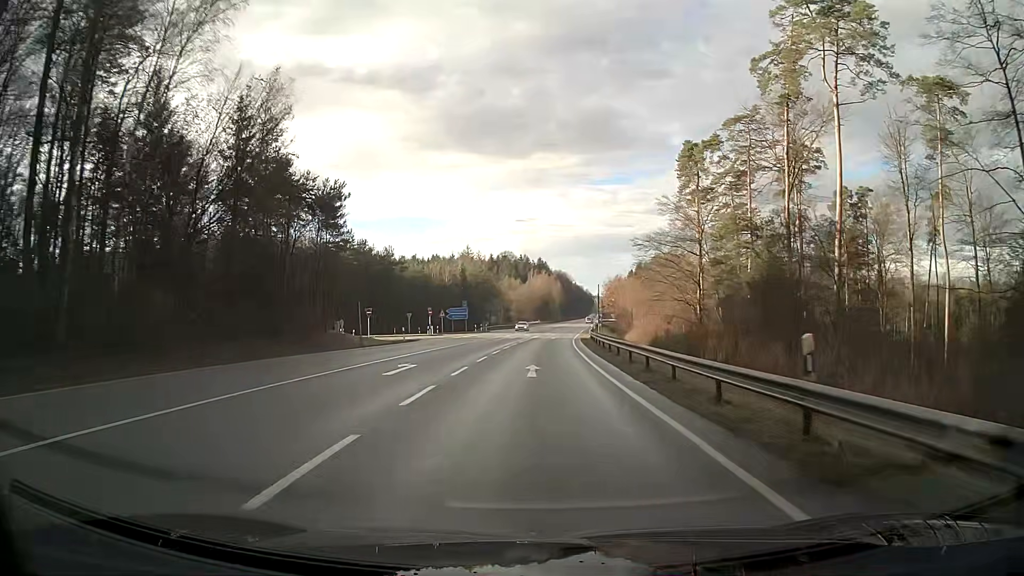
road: secondary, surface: asphalt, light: Day
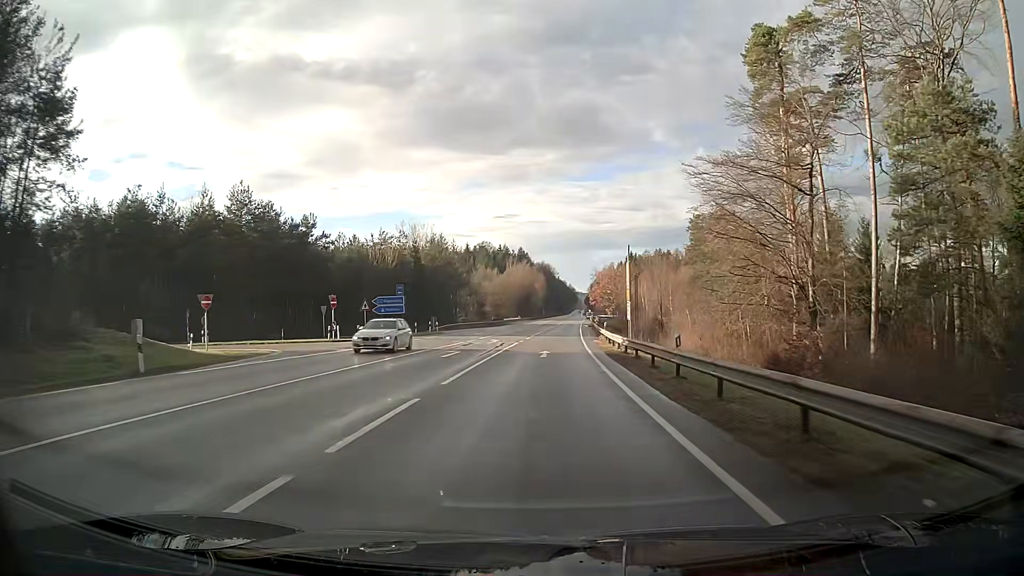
(+0.4, +32.5) m; +1°
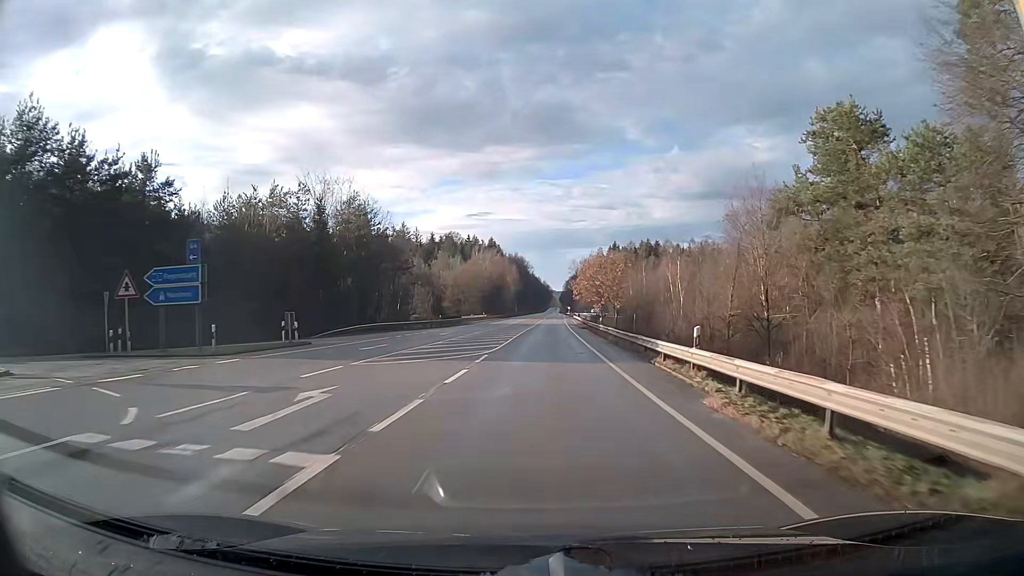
(+0.6, +32.4) m; +2°
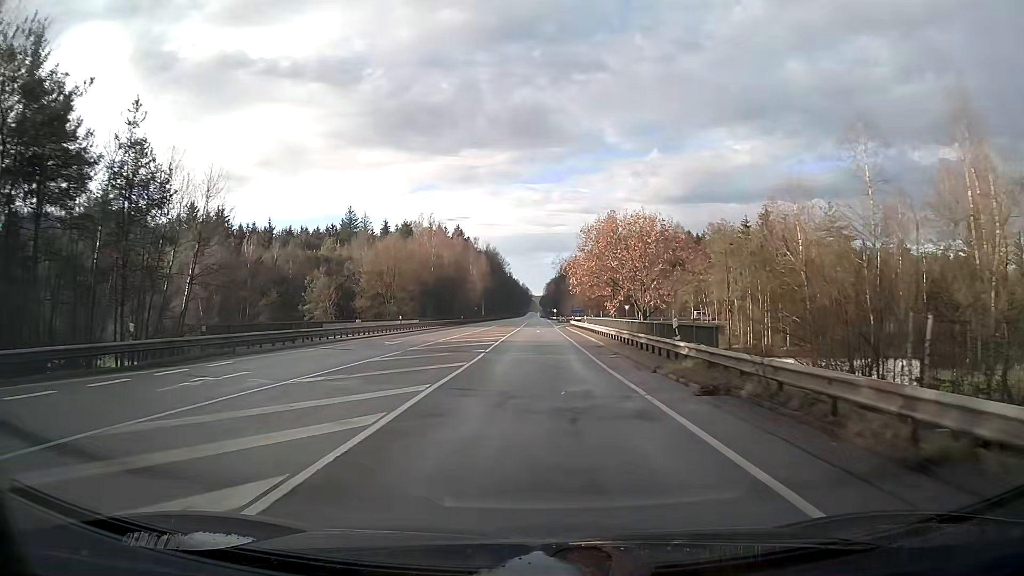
(+1.0, +53.8) m; +2°
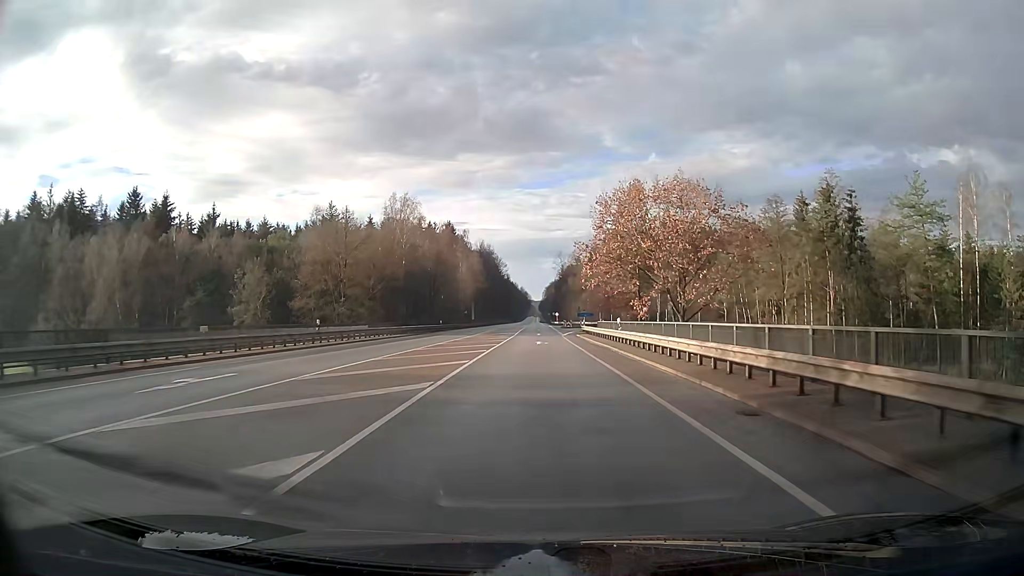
(0.0, +21.5) m; 0°
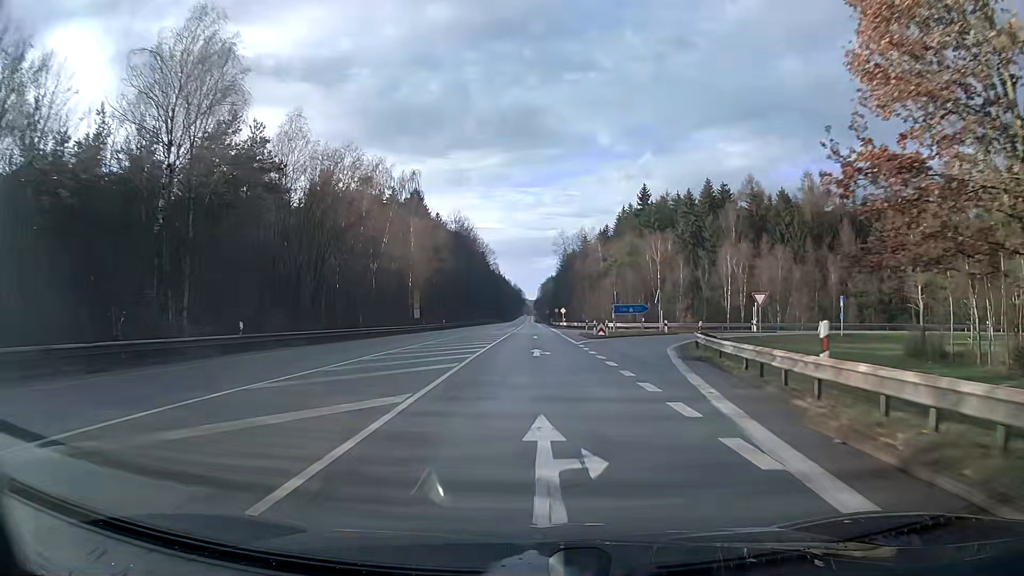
(+0.2, +53.5) m; 0°
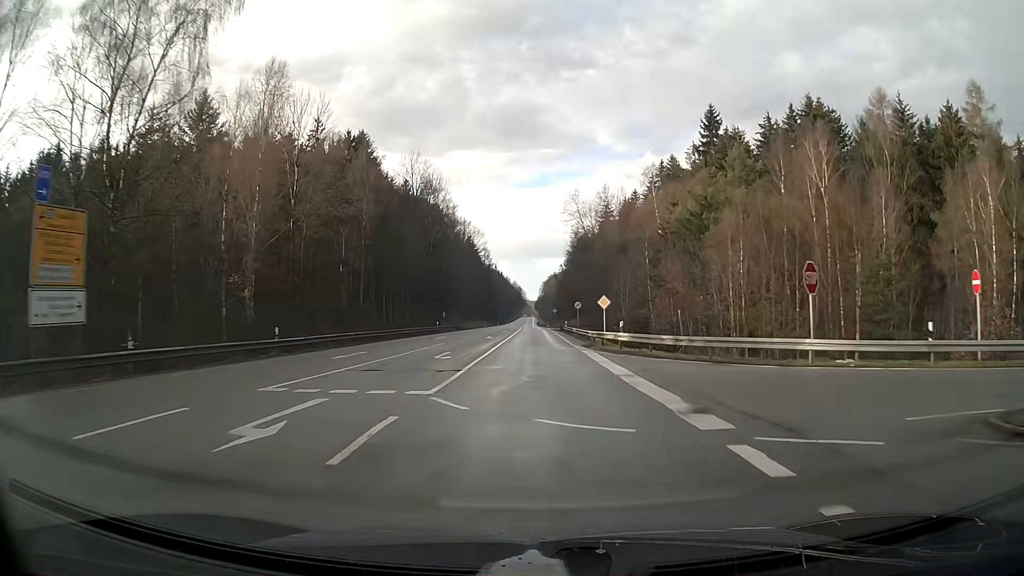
(0.0, +53.7) m; 0°
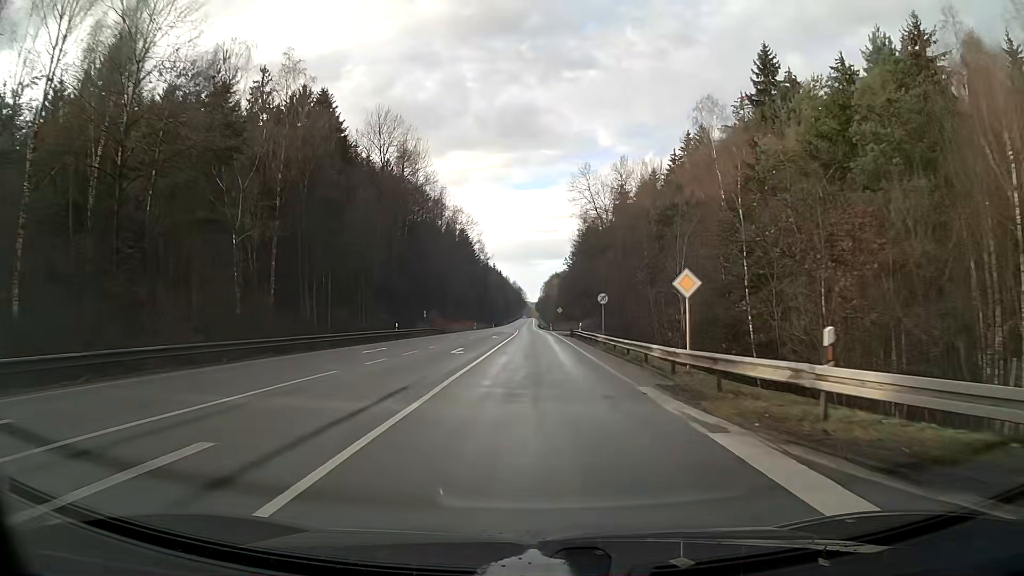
(0.0, +21.5) m; 0°
